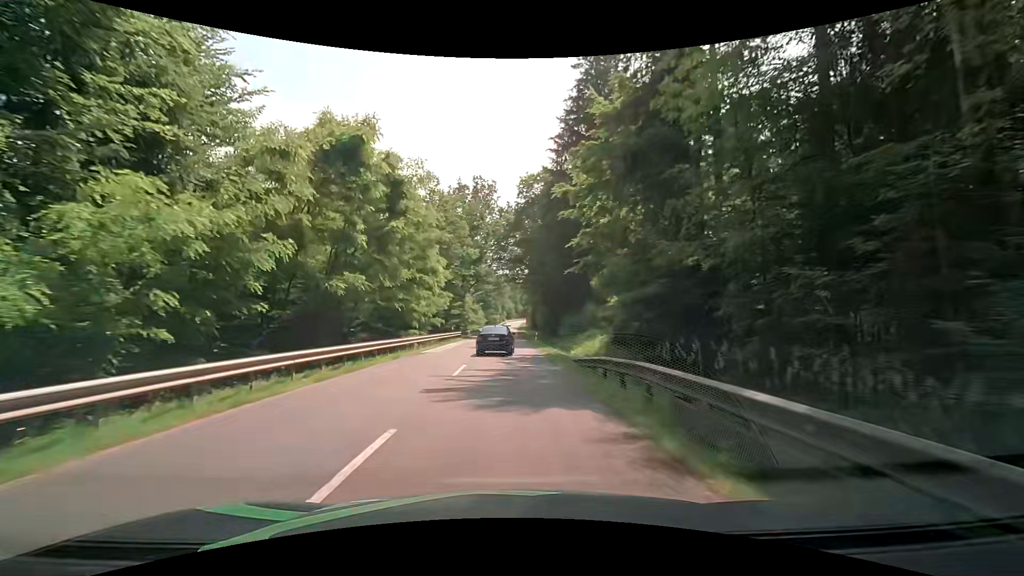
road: secondary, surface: asphalt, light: Day
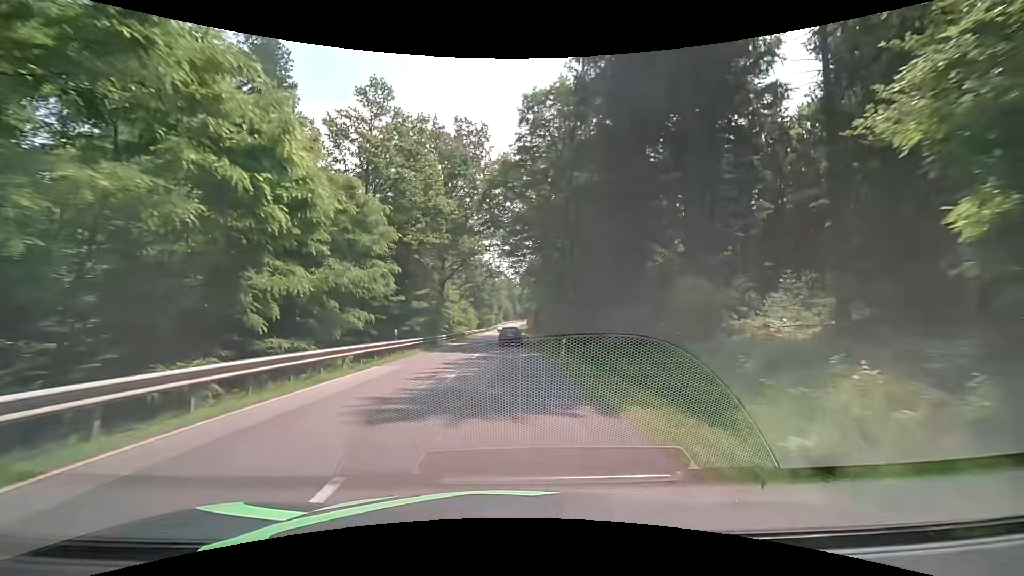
(-0.2, +24.3) m; +1°
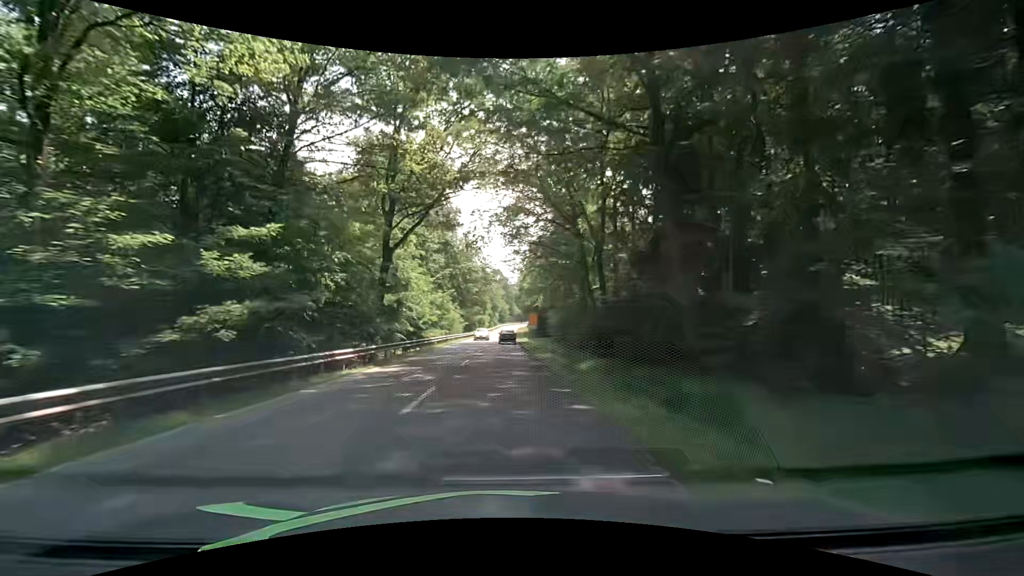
(-0.5, +25.4) m; -1°
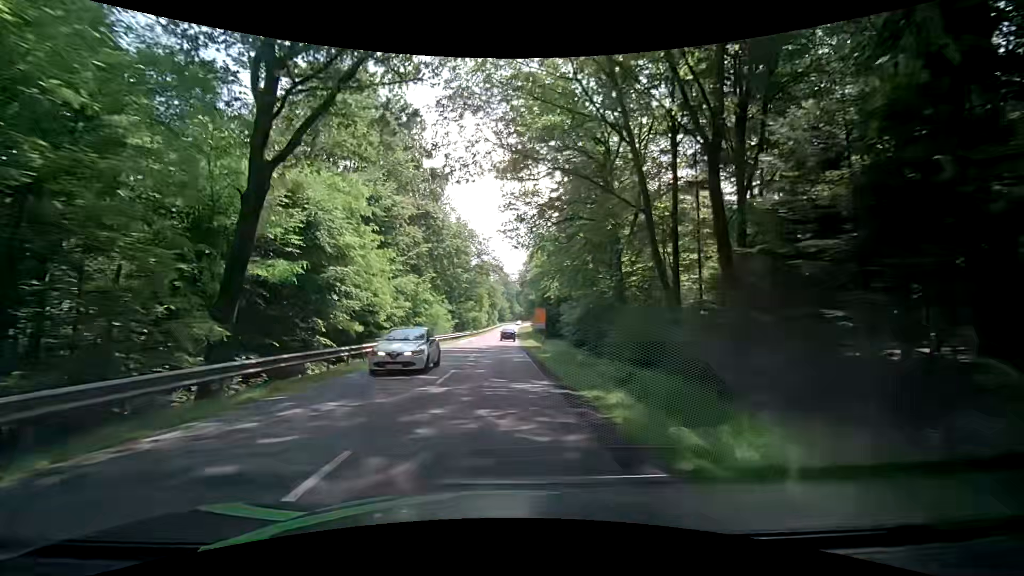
(0.0, +17.6) m; 0°
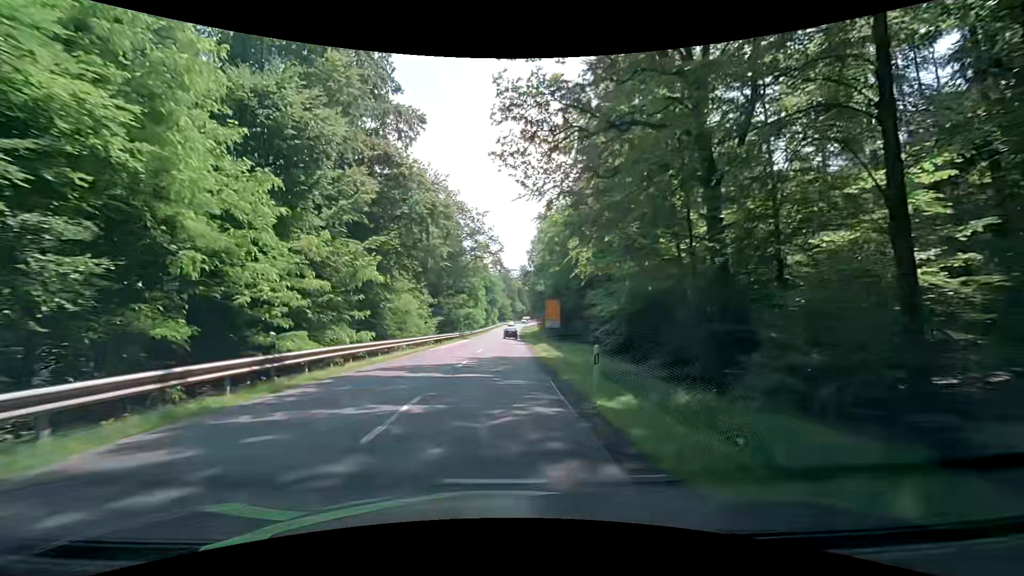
(0.0, +17.9) m; 0°
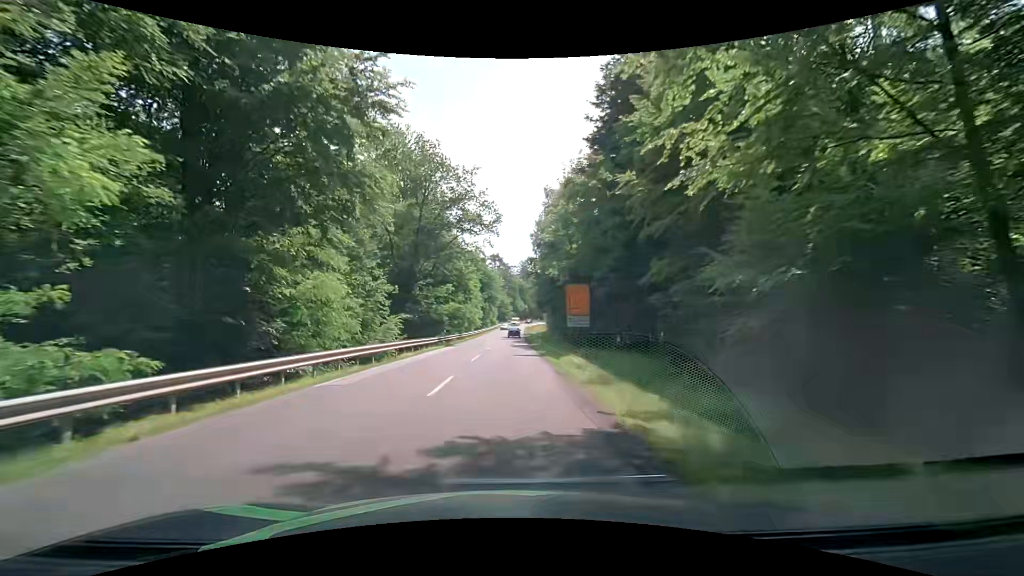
(+0.3, +17.8) m; +1°
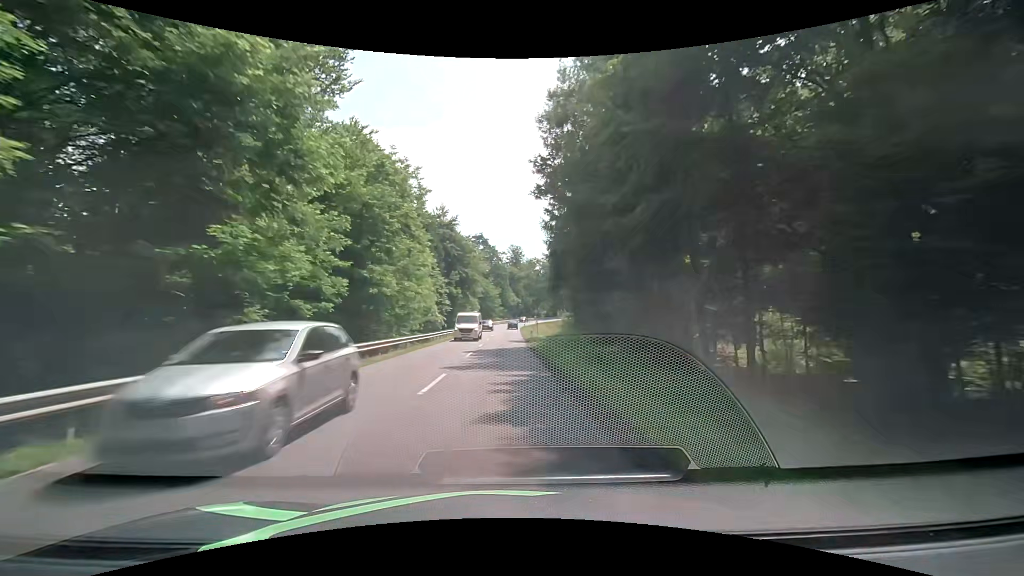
(+0.1, +43.9) m; +1°
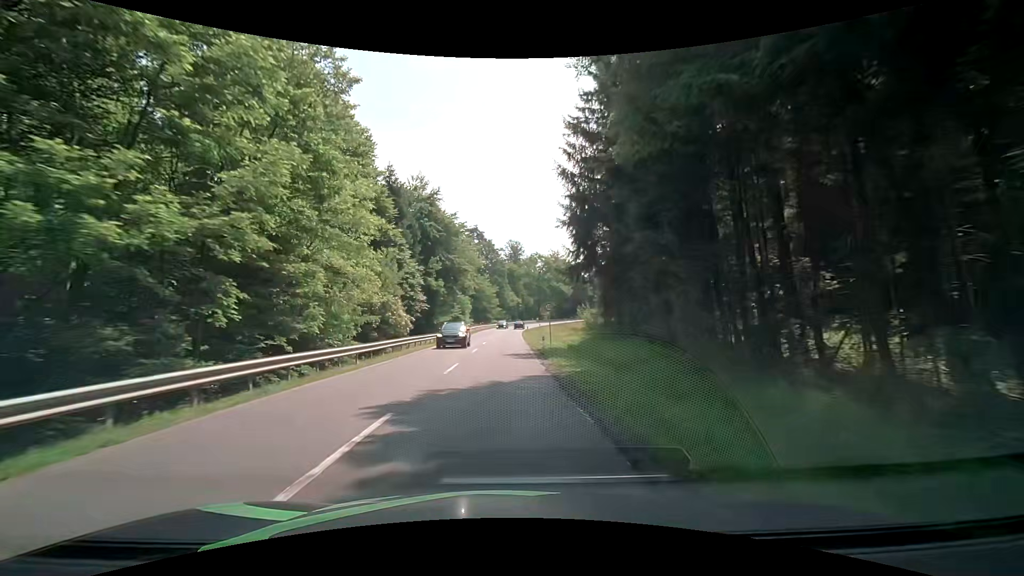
(0.0, +17.4) m; +1°
(0, +10) (0, +20) (-1, +30) (-1, +40) (-1, +50) (-1, +60) (-1, +70) (0, +80) (0, +90) (+2, +100) m
